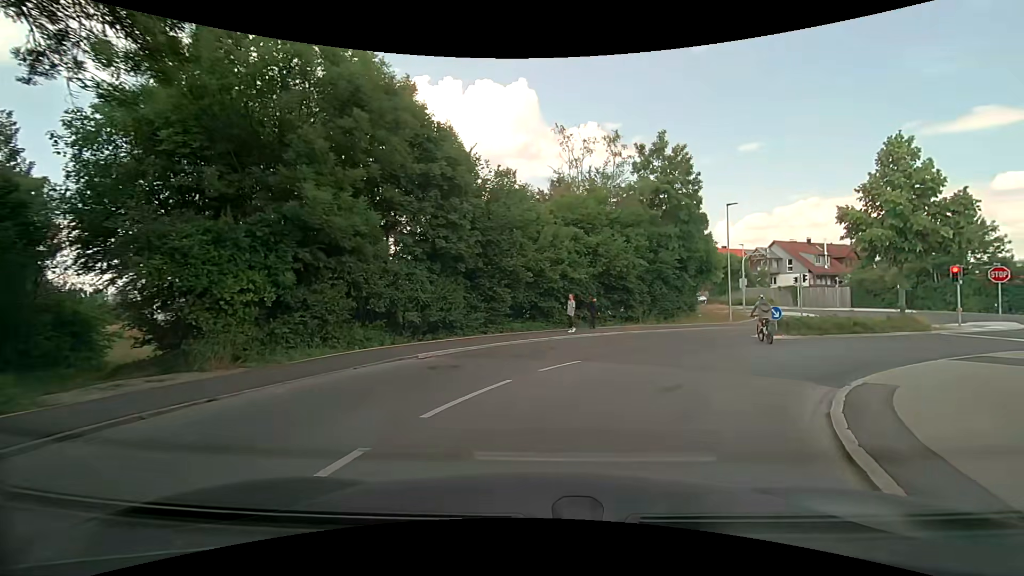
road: residential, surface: asphalt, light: Day
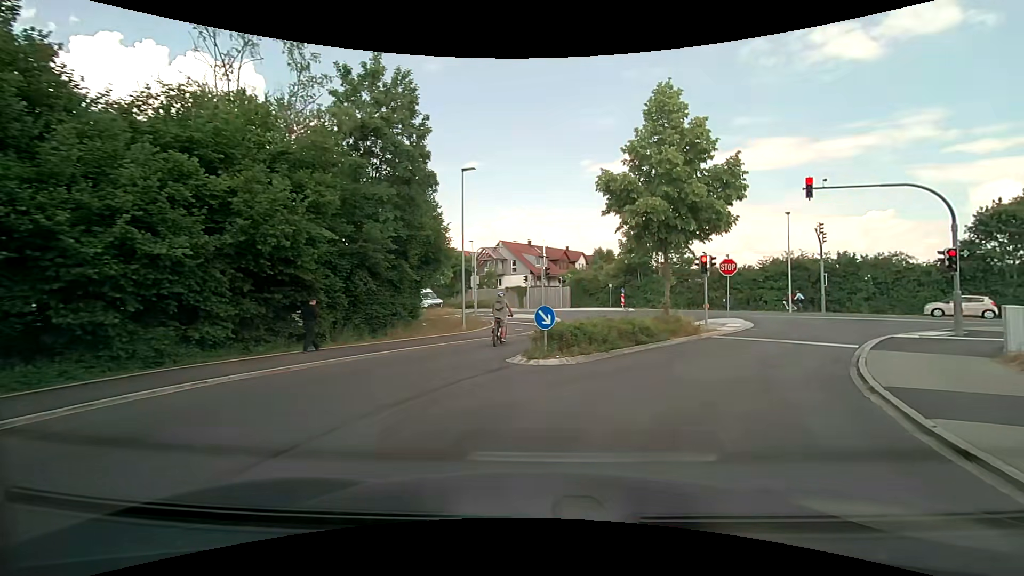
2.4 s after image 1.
(+2.8, +12.0) m; +29°
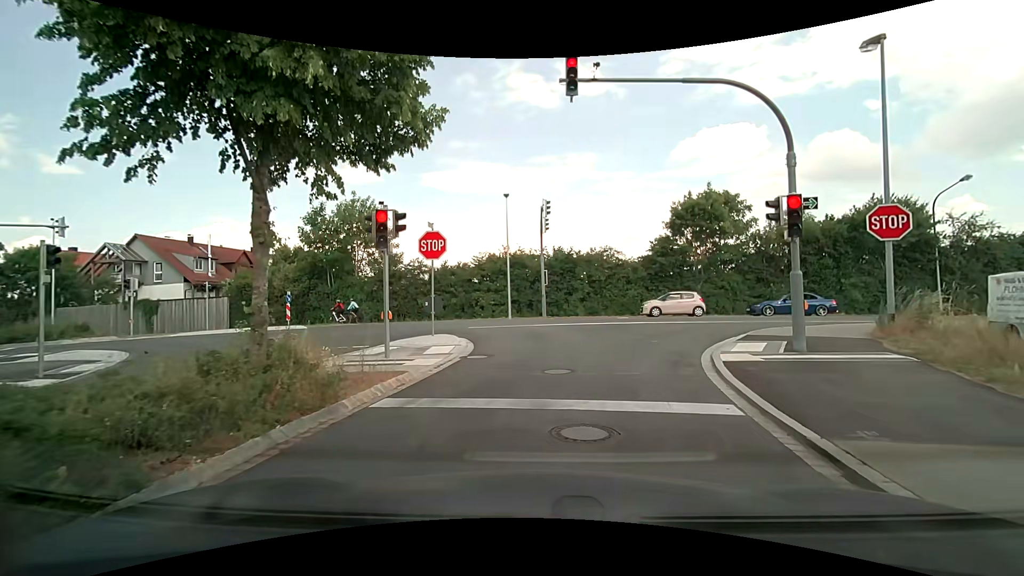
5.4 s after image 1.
(+3.9, +12.7) m; +31°
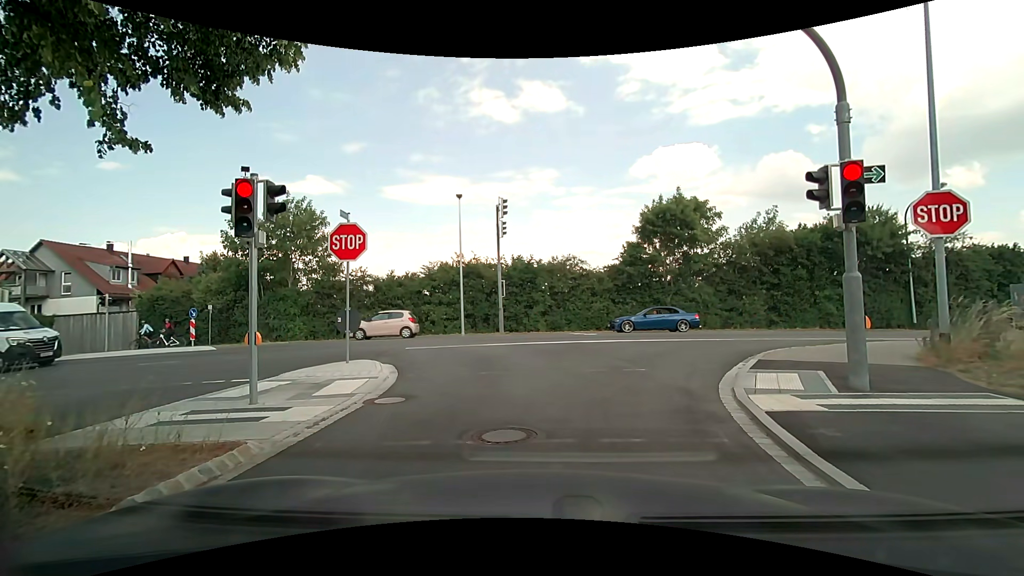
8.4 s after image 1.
(+0.1, +3.4) m; +4°
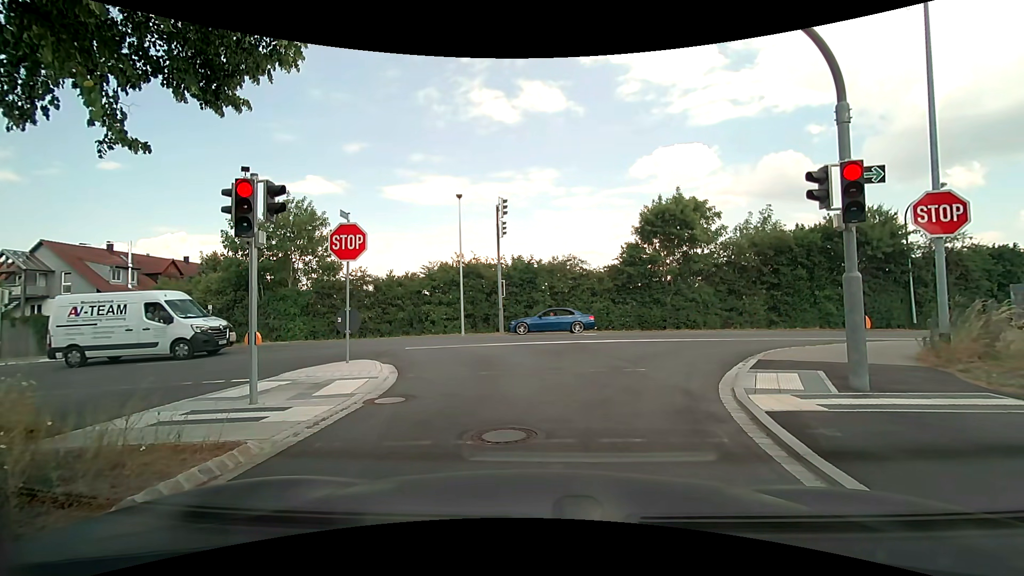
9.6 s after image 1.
(0.0, 0.0) m; 0°
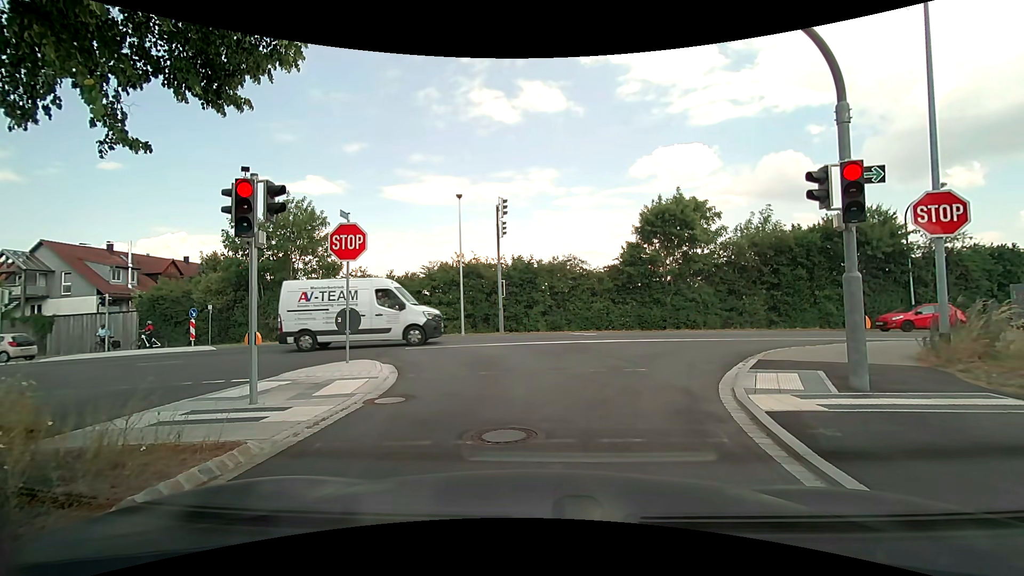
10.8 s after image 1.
(0.0, 0.0) m; 0°
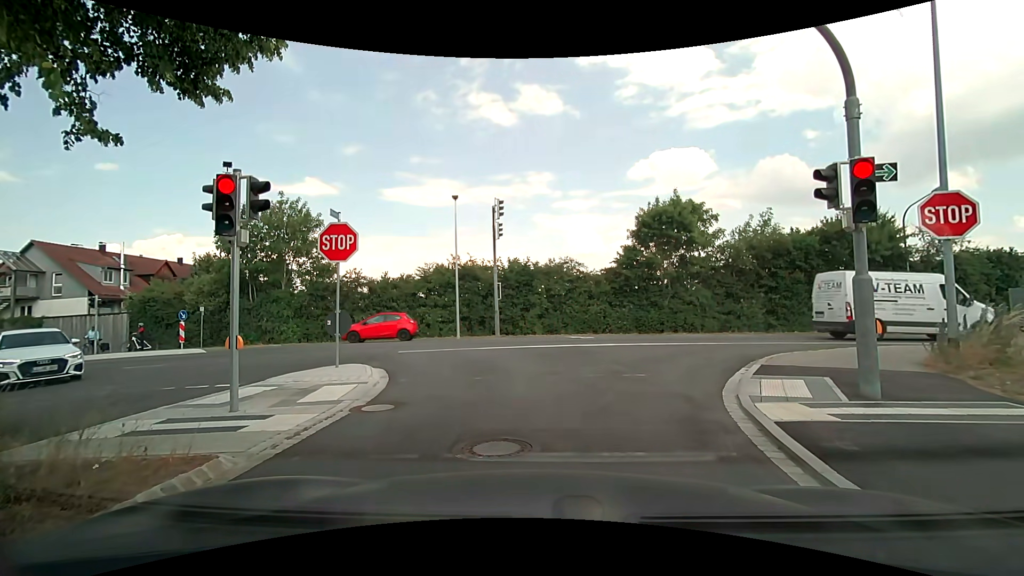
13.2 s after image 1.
(0.0, +0.3) m; 0°
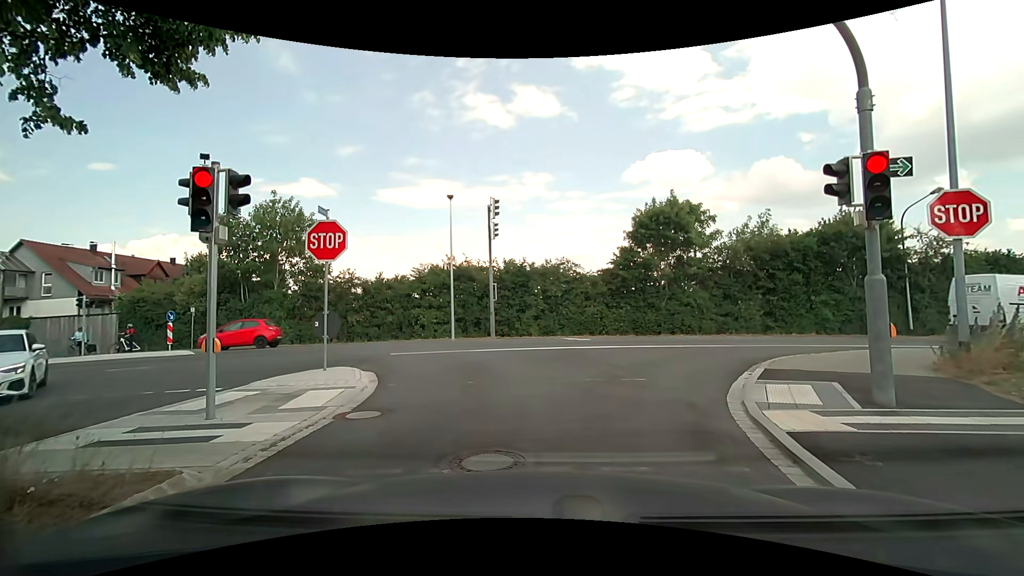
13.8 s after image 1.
(0.0, +0.4) m; 0°
